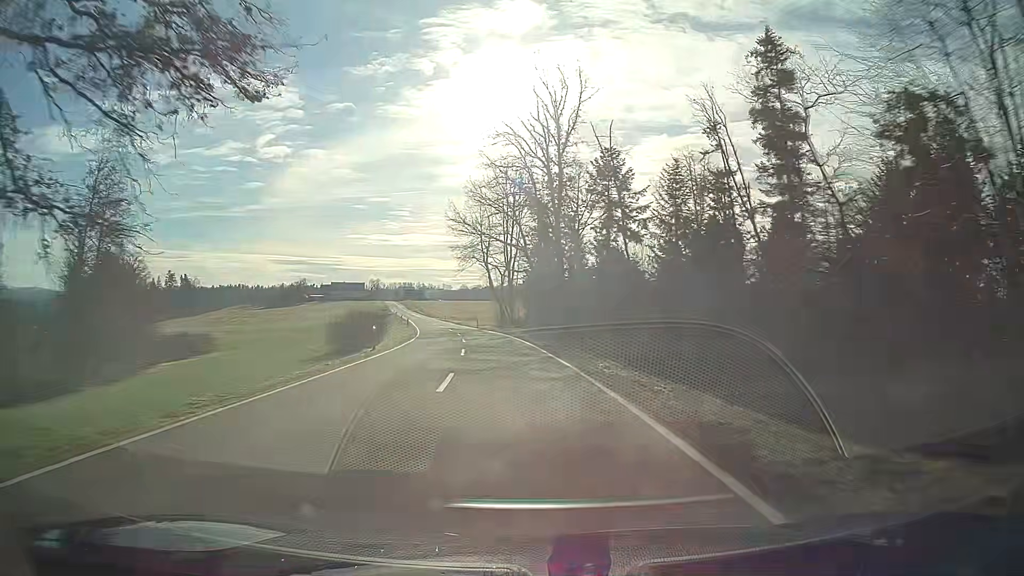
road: tertiary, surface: asphalt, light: Day
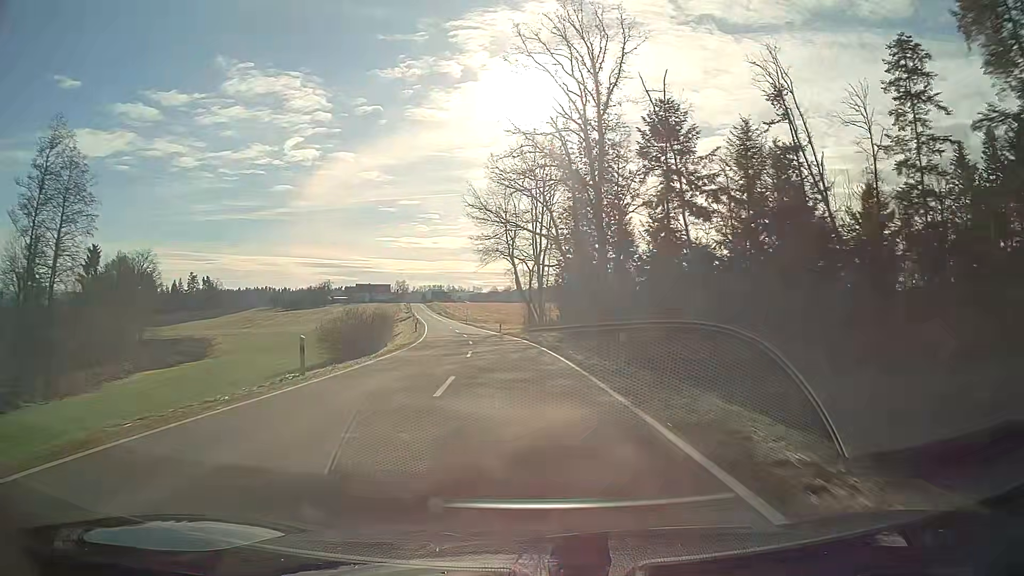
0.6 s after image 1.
(-0.3, +12.4) m; -2°
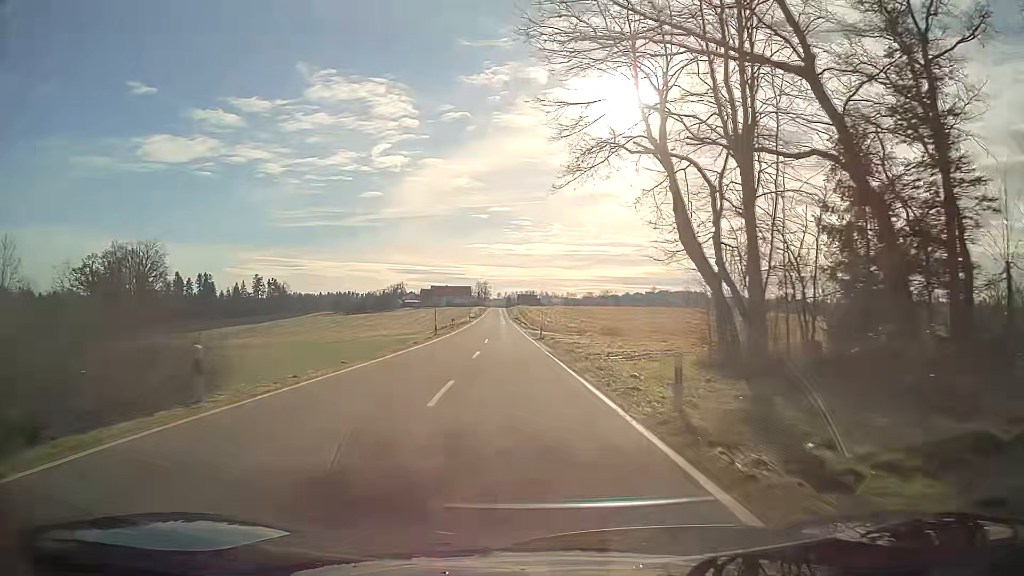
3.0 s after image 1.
(-3.7, +49.9) m; -8°
